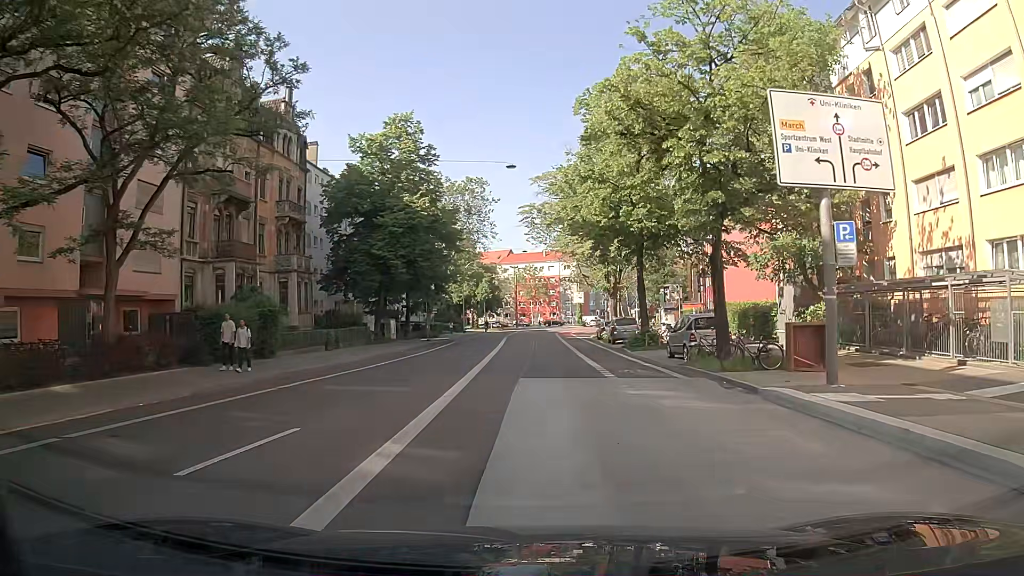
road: secondary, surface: asphalt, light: Day
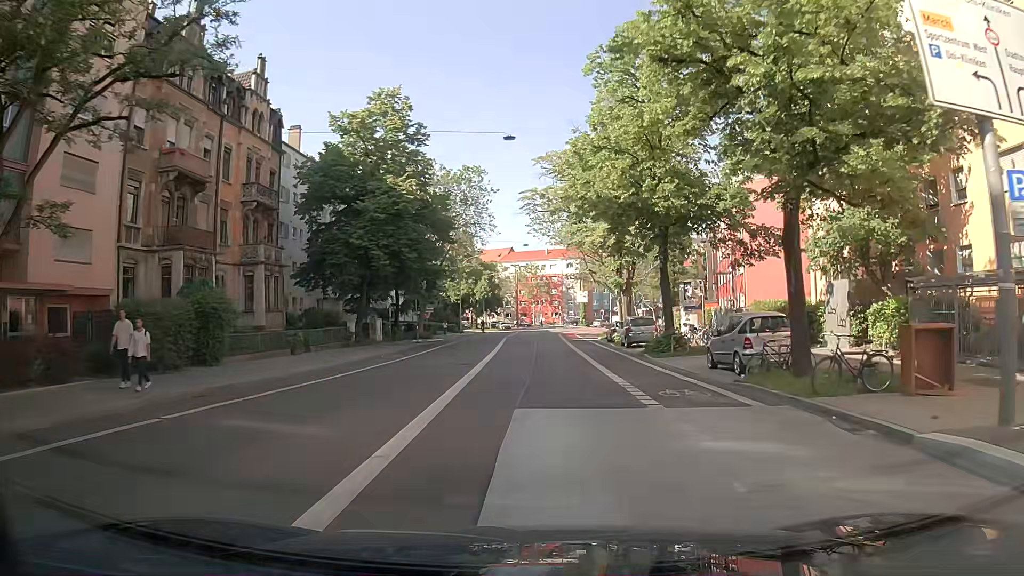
(+0.1, +5.7) m; +1°
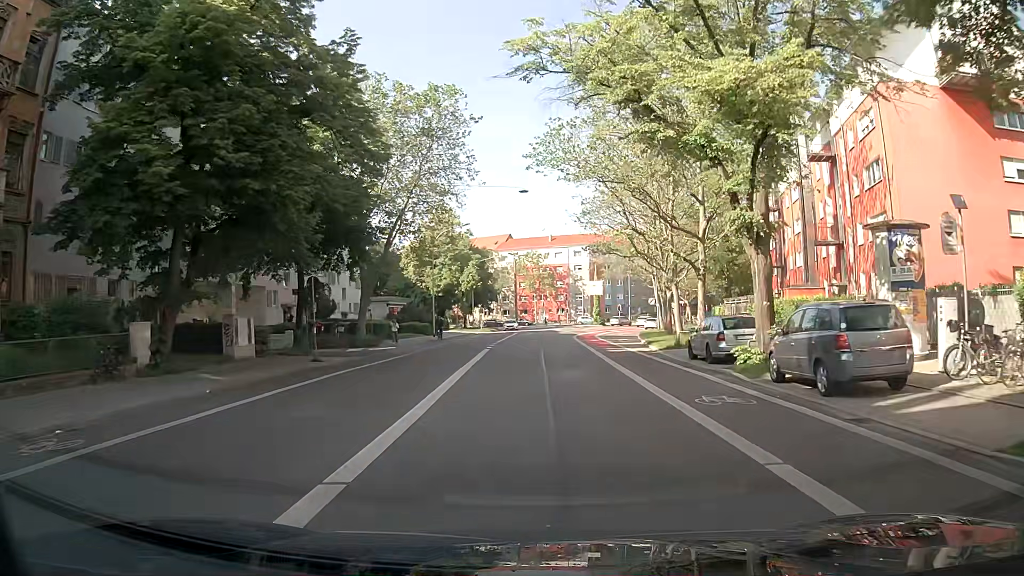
(0.0, +24.4) m; 0°
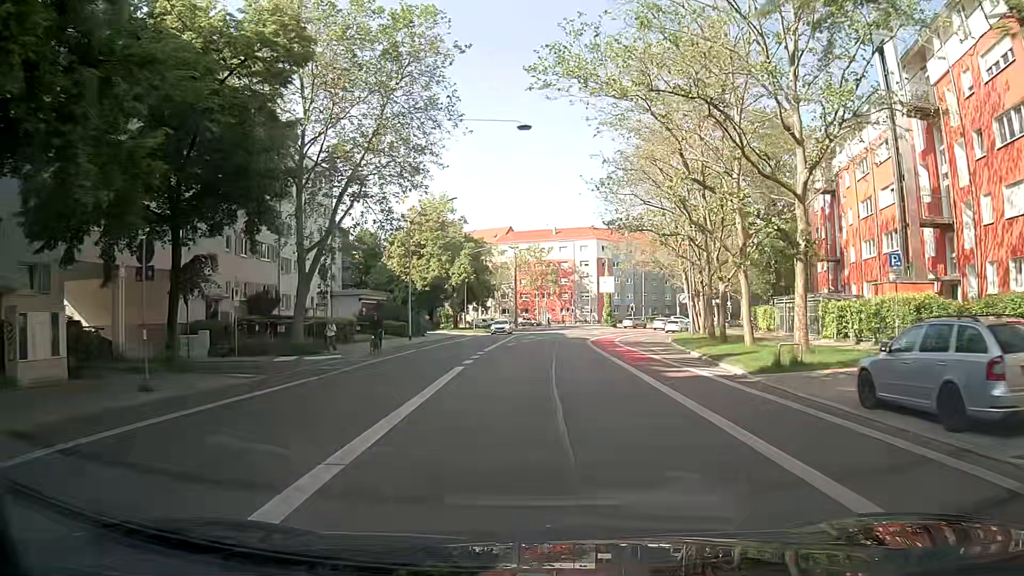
(-0.1, +12.4) m; -1°
